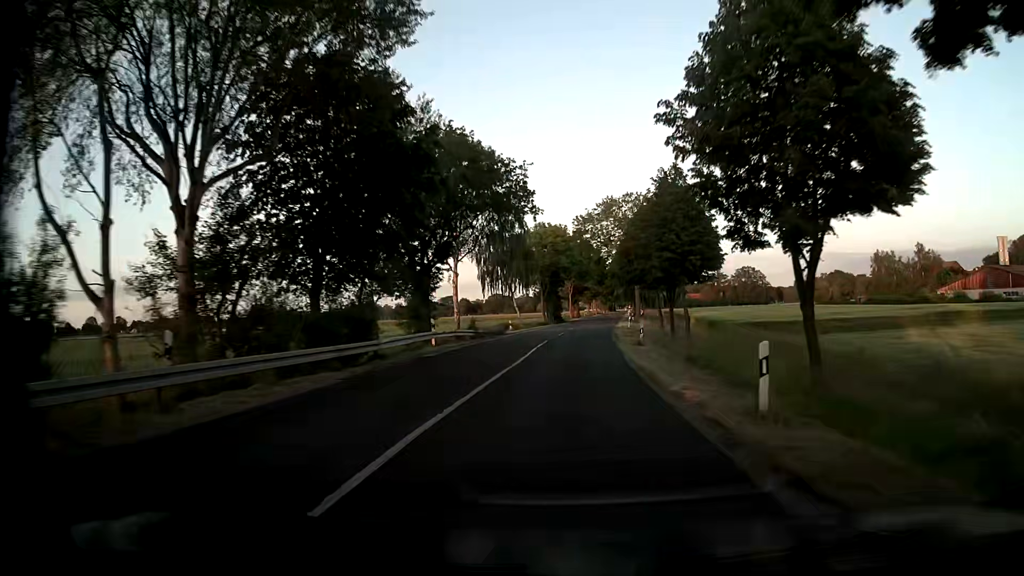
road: secondary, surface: asphalt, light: Day
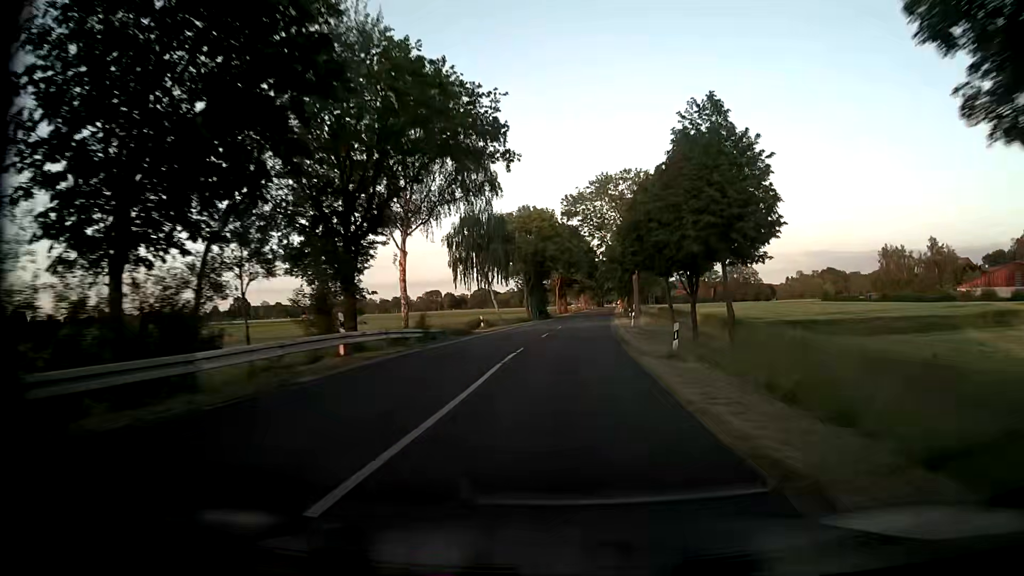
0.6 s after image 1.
(+0.1, +11.2) m; +1°
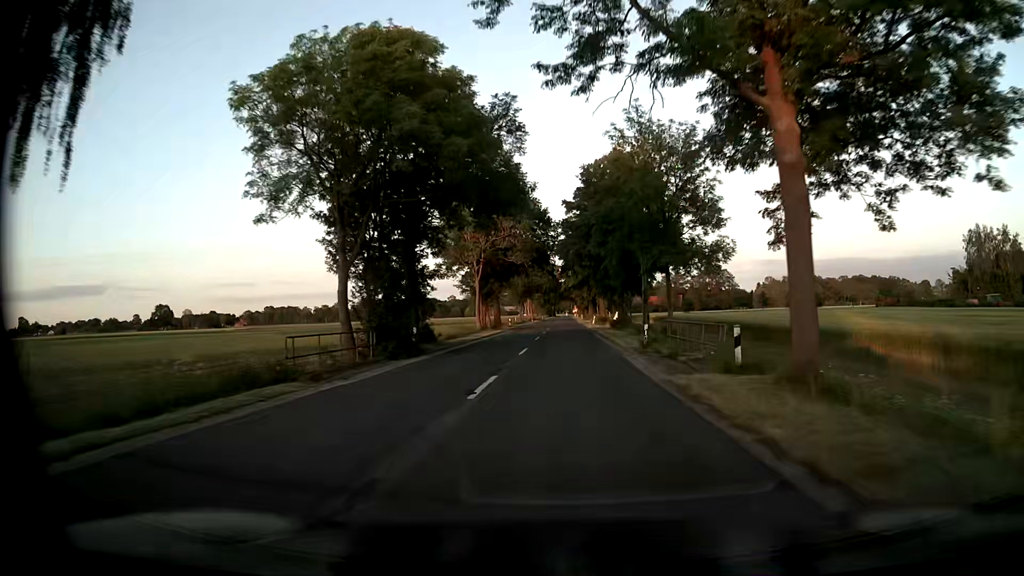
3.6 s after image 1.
(+2.7, +55.4) m; +5°
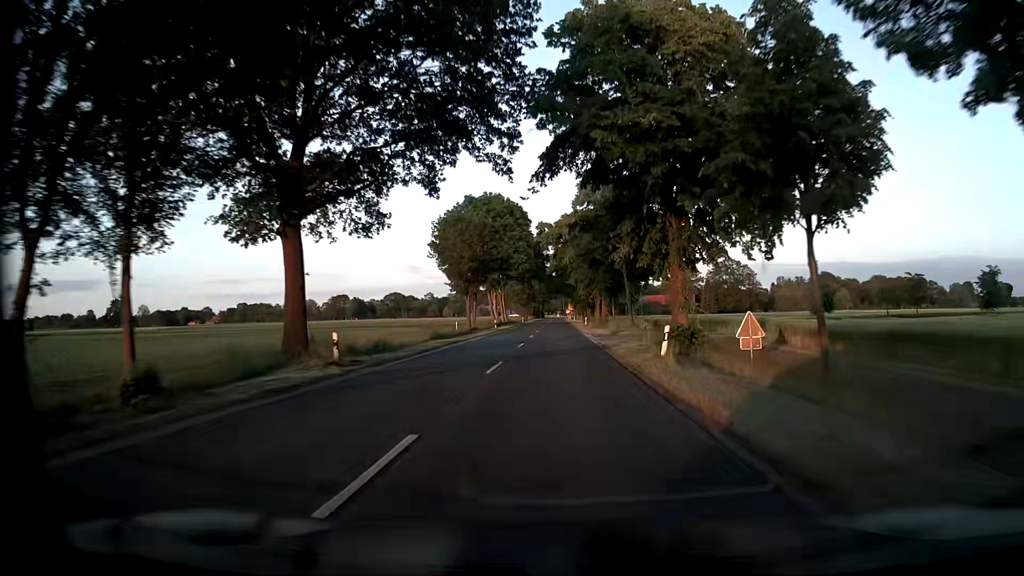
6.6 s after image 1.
(+0.6, +55.4) m; +1°
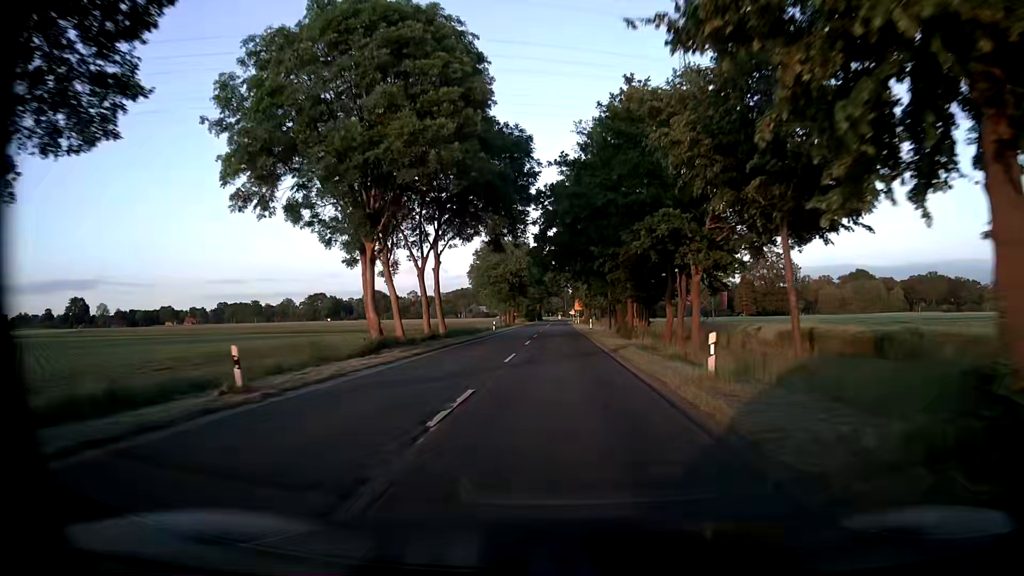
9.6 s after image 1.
(-0.2, +55.4) m; -1°
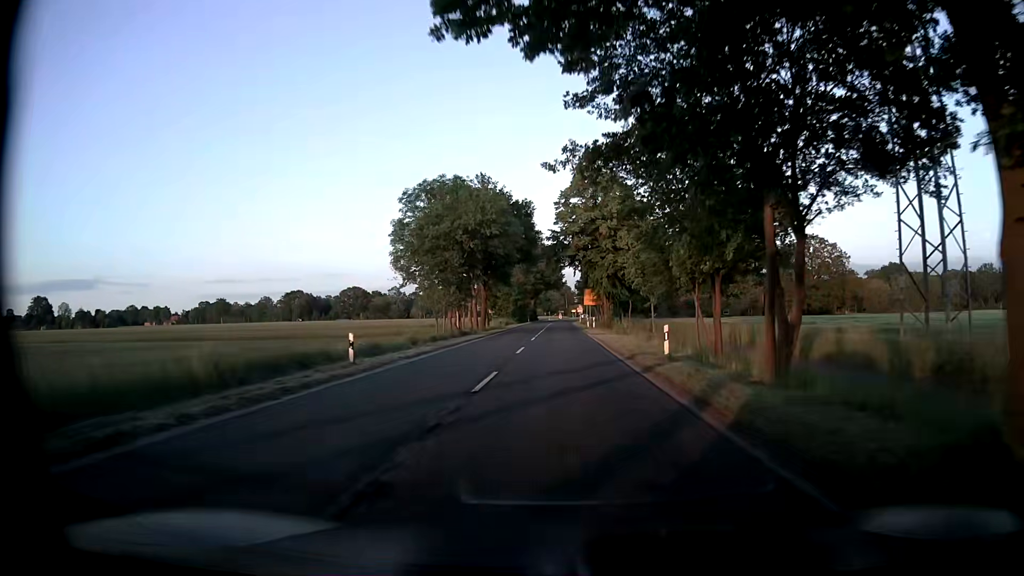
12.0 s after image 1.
(+0.2, +44.3) m; 0°
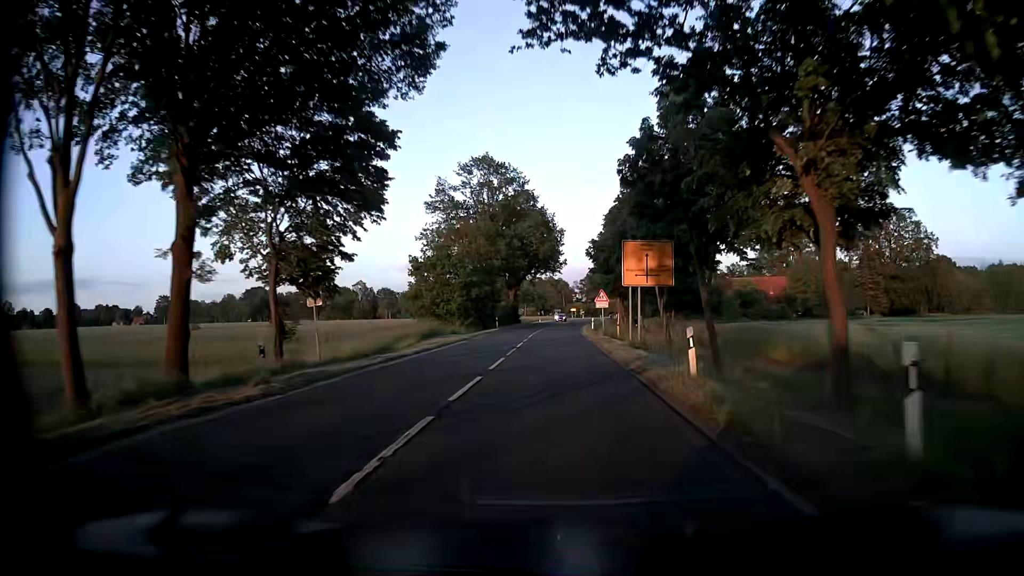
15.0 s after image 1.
(+0.8, +55.4) m; +1°
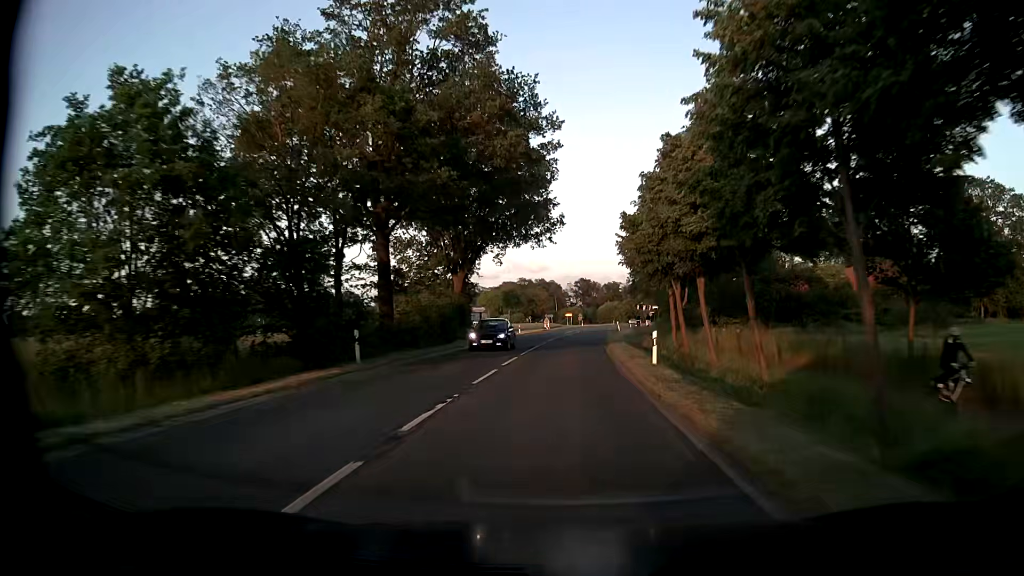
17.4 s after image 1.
(+0.1, +44.3) m; 0°
(0, +10) (0, +20) (+1, +30) (+1, +40) (+2, +50) (+3, +60) (+4, +70) (+5, +80) (+6, +90) (+8, +100) m
